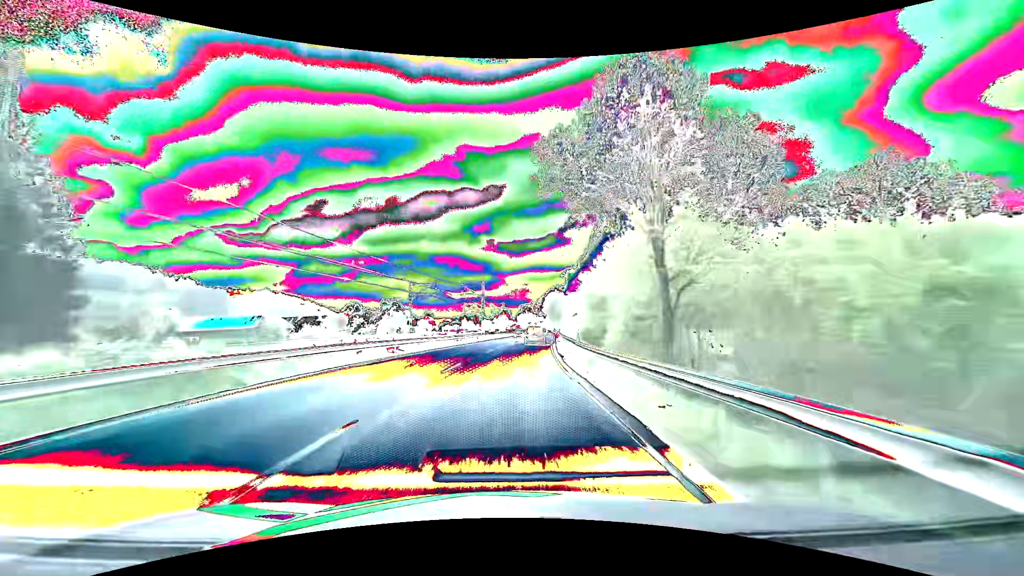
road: primary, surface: asphalt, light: Day
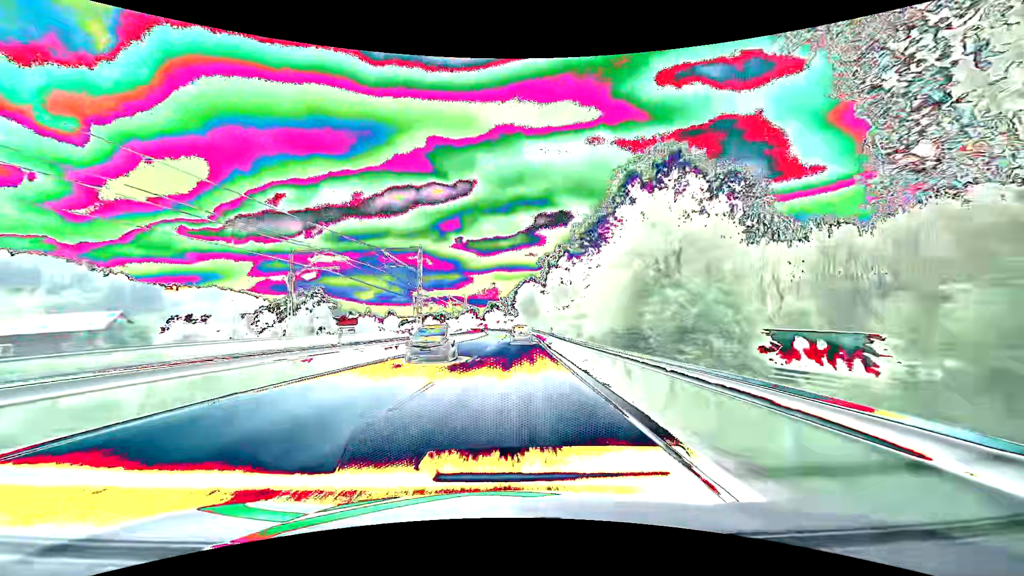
(+1.1, +31.4) m; +4°
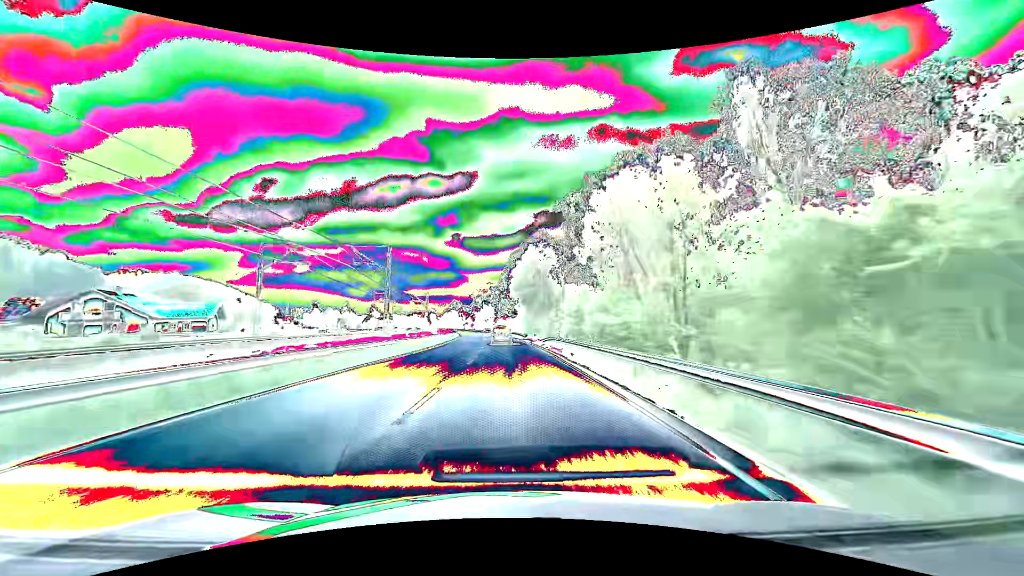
(+0.9, +62.1) m; 0°
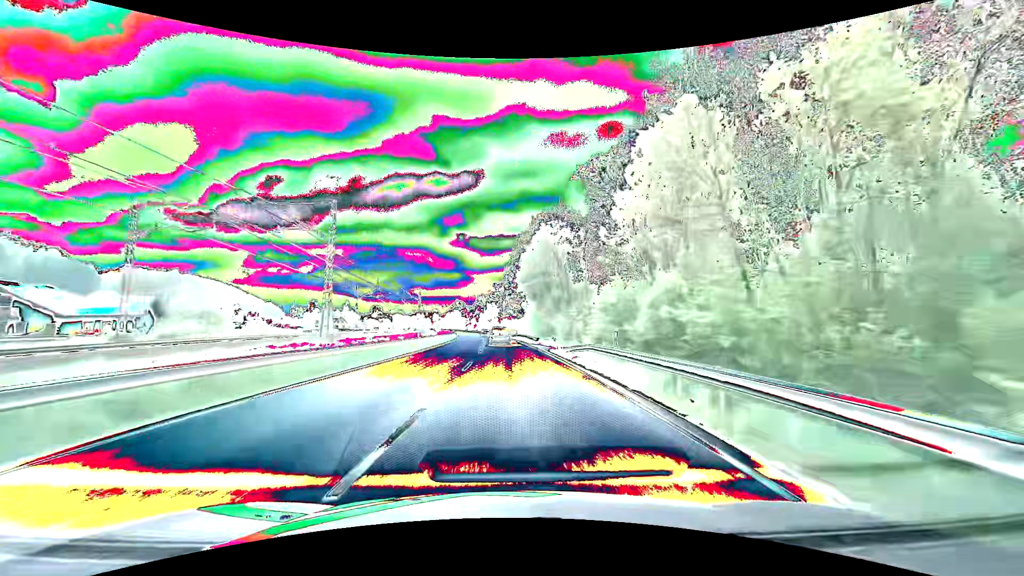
(-0.1, +15.3) m; 0°
(0, +10) (0, +20) (0, +30) (-1, +40) (-1, +50) (-1, +60) (-2, +70) (-3, +80) (-3, +90) (-4, +100) m
